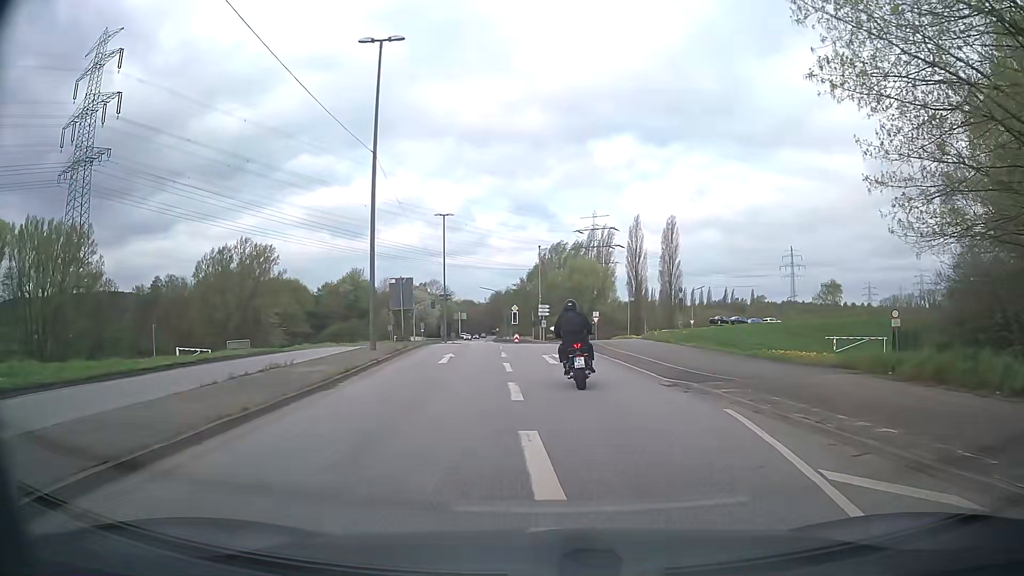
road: secondary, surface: asphalt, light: Day
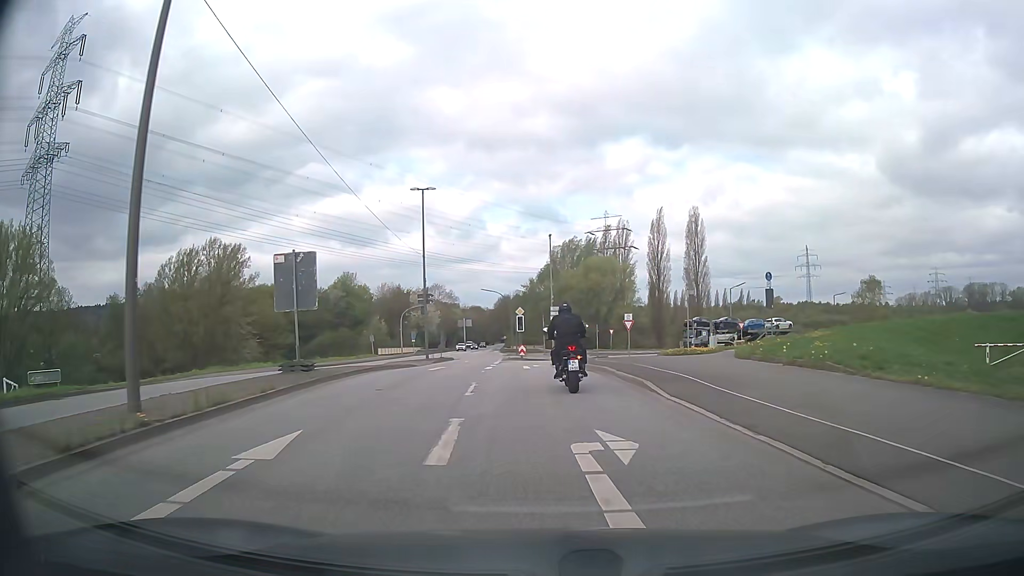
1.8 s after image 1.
(-0.1, +16.7) m; -1°
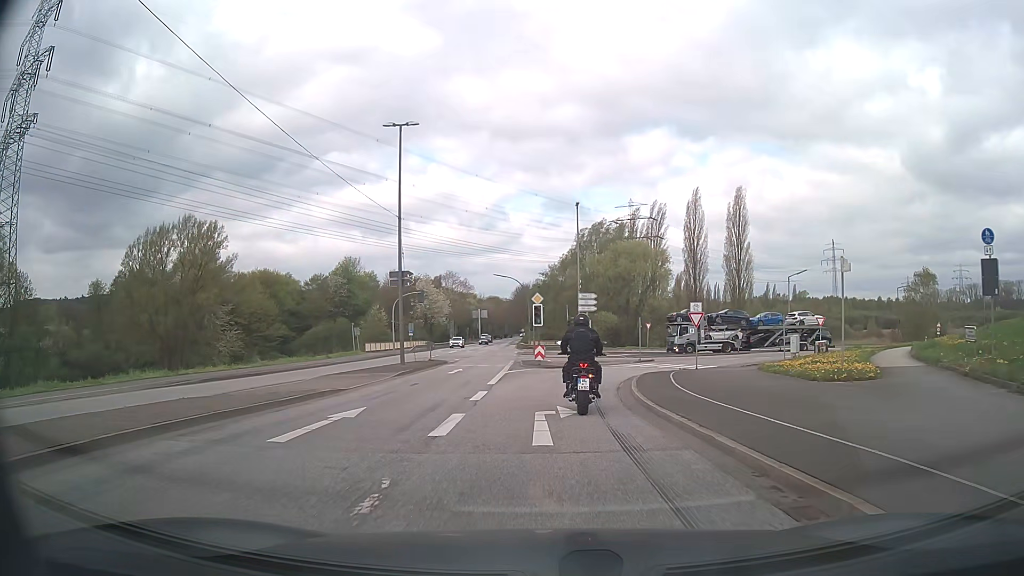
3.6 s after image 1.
(-0.3, +15.2) m; -2°
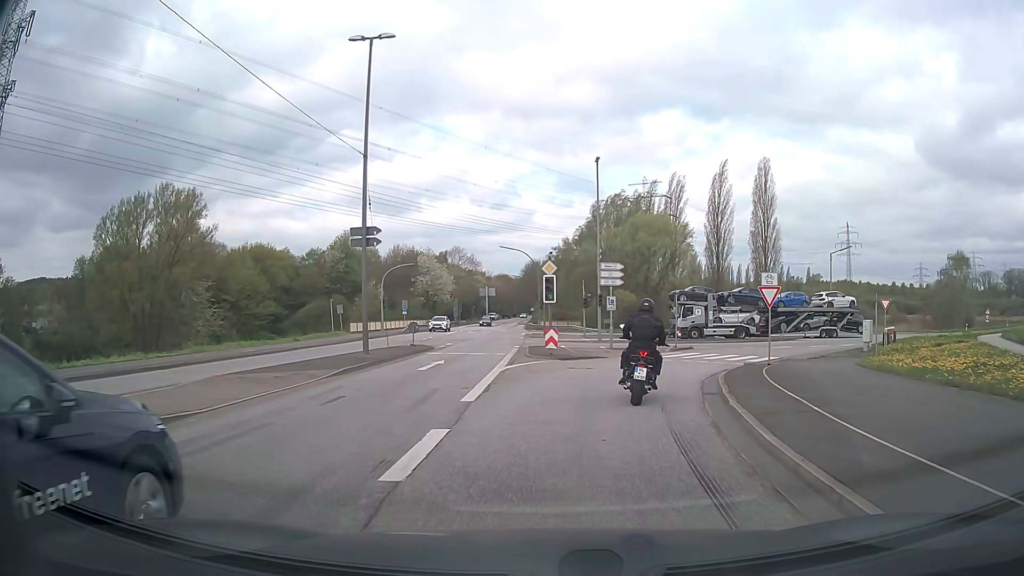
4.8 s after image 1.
(-0.1, +9.1) m; -1°
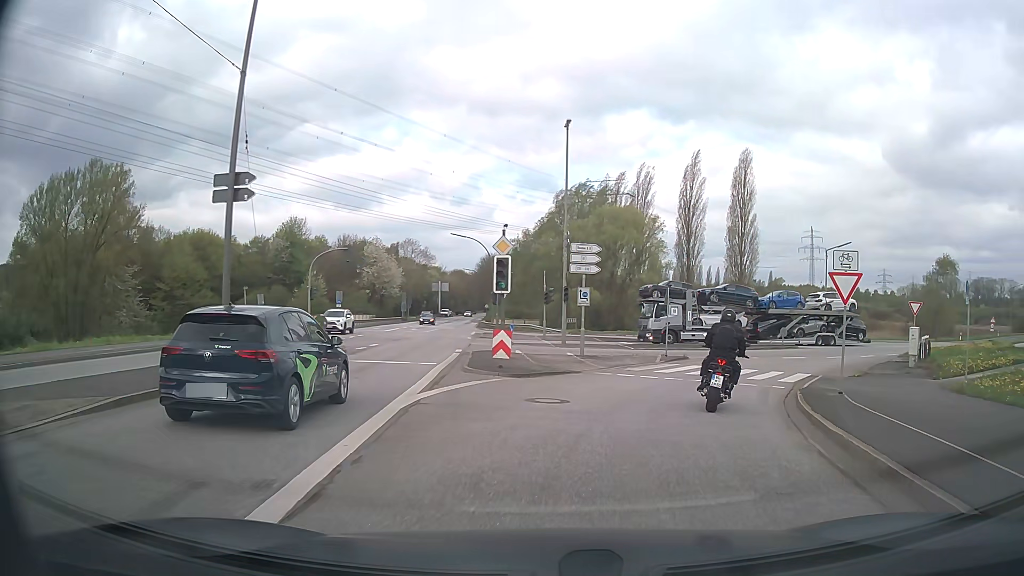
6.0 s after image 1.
(+0.1, +8.8) m; +3°
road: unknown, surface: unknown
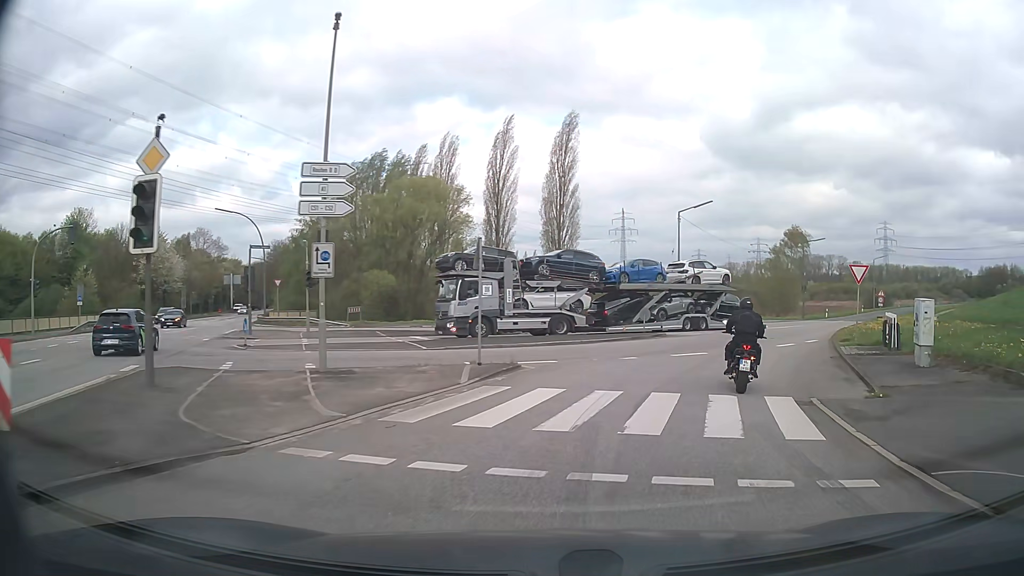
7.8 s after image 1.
(+1.9, +13.0) m; +17°
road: secondary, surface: asphalt
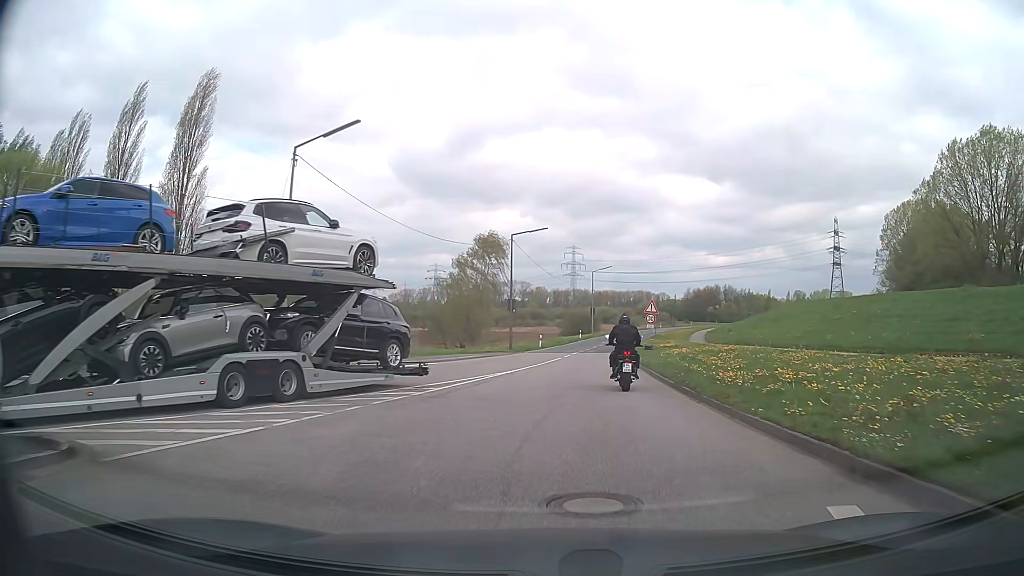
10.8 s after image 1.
(+6.7, +24.3) m; +27°
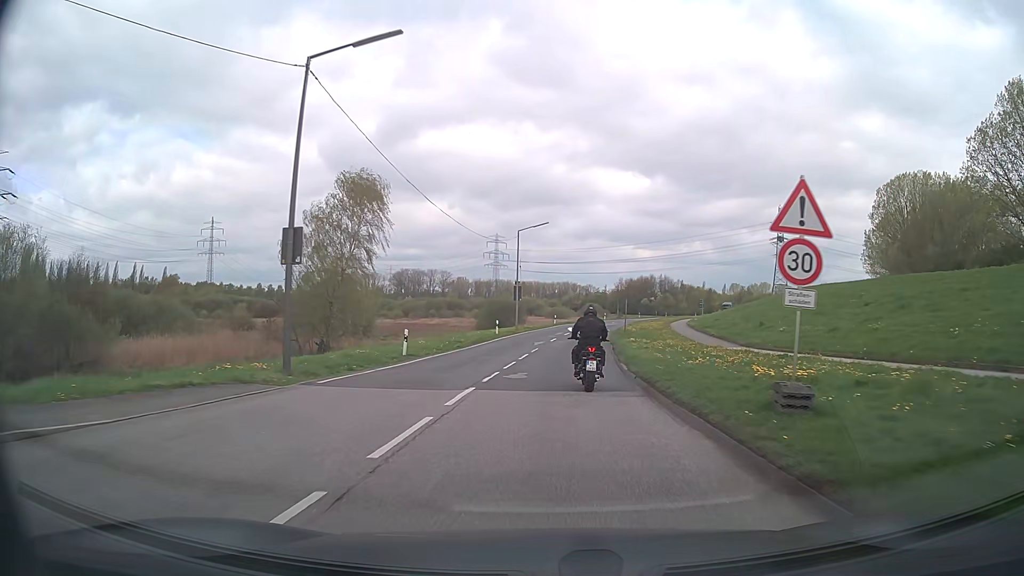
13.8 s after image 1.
(+2.2, +30.8) m; +7°
(0, +10) (0, +20) (+1, +30) (+2, +40) (+3, +50) (+5, +60) (+7, +70) (+9, +79) (+12, +89) (+15, +99) m
